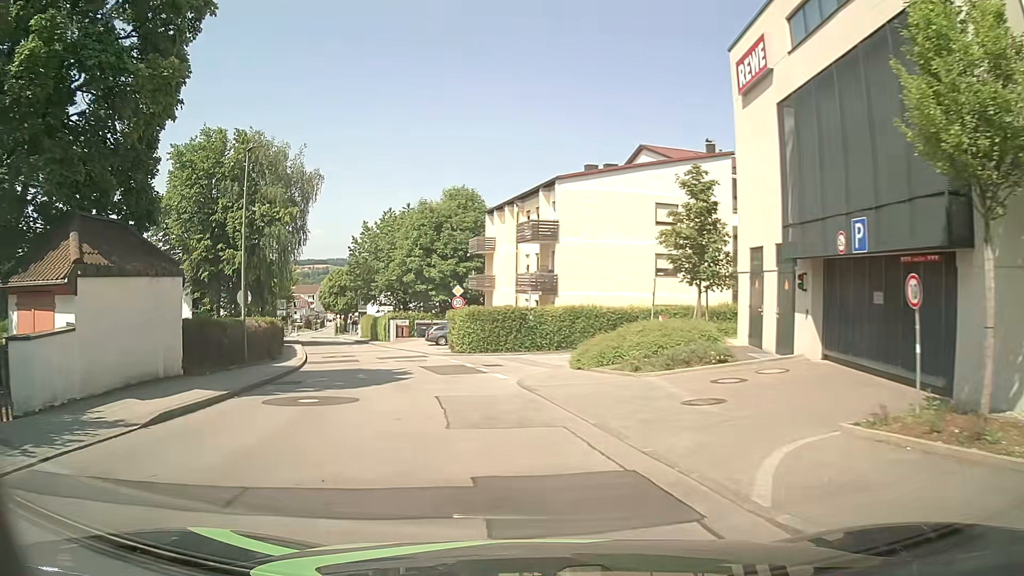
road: unclassified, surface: asphalt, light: Day
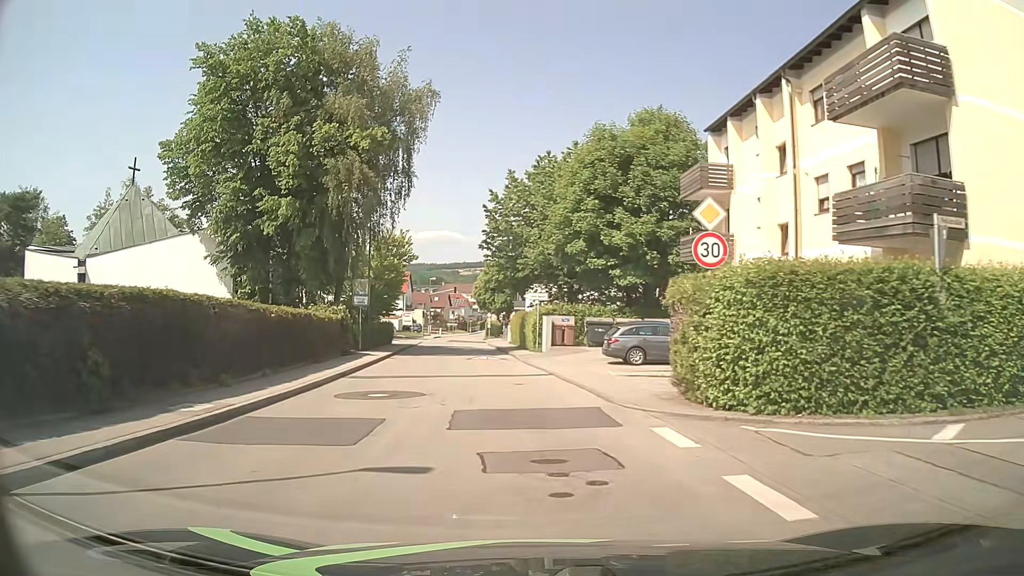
(-3.3, +22.8) m; -14°
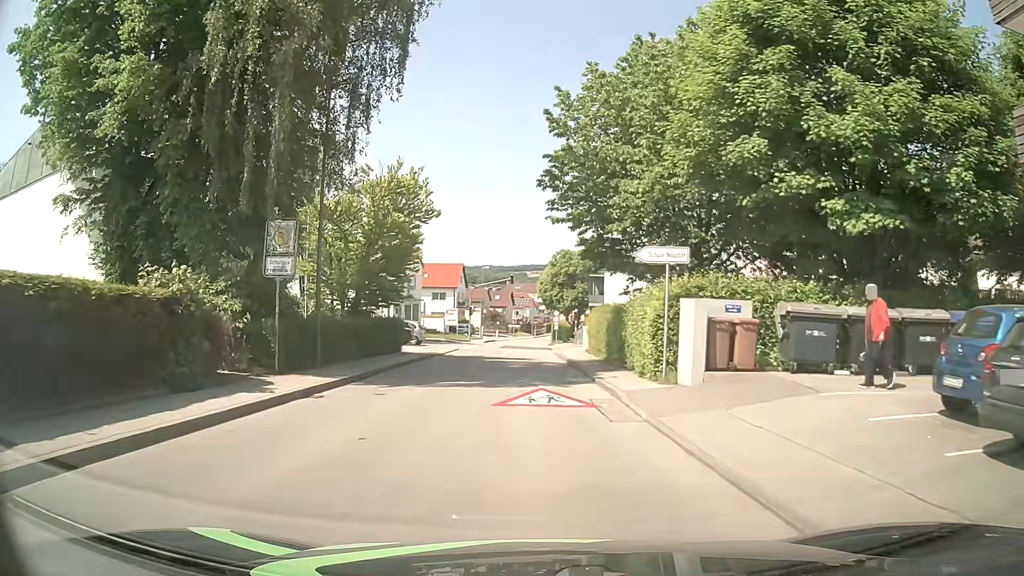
(-1.3, +19.0) m; -7°
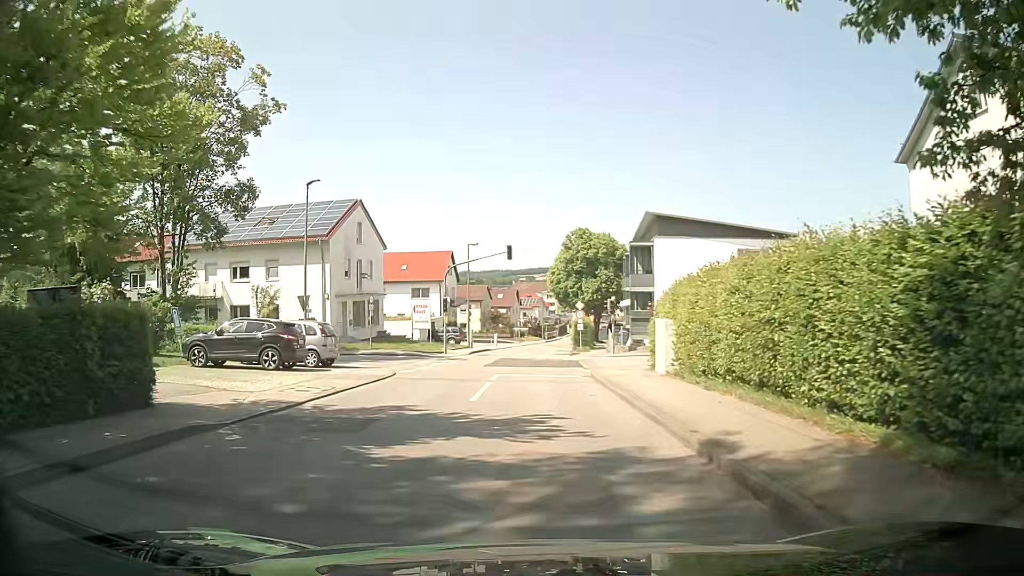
(-0.2, +23.0) m; -1°
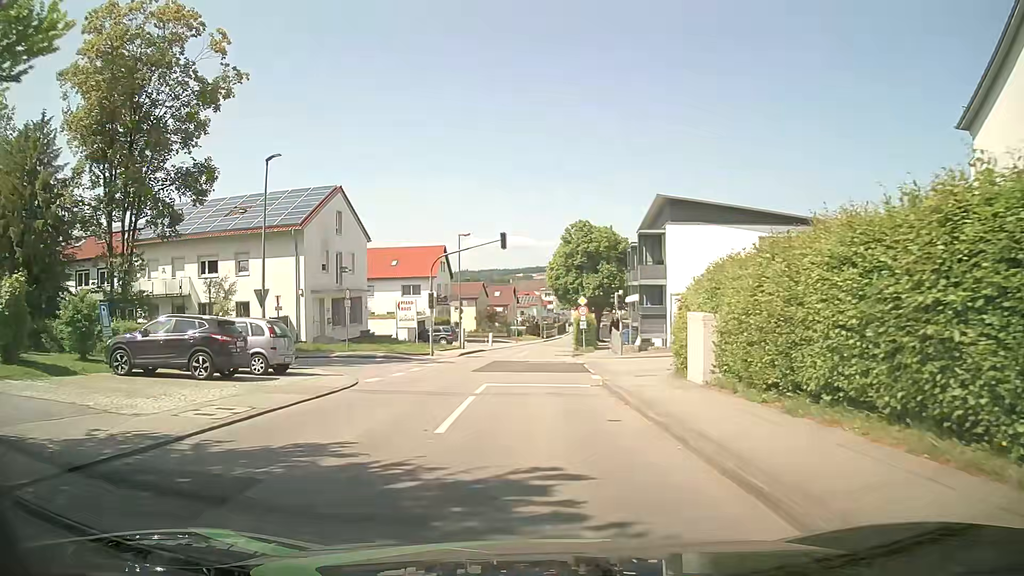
(0.0, +4.5) m; +1°
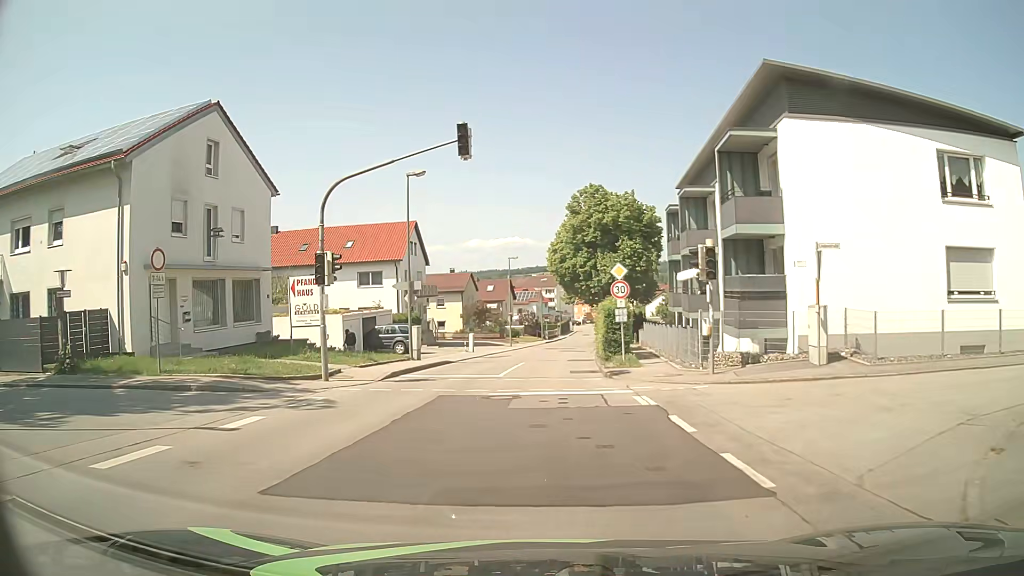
(+0.1, +18.0) m; 0°
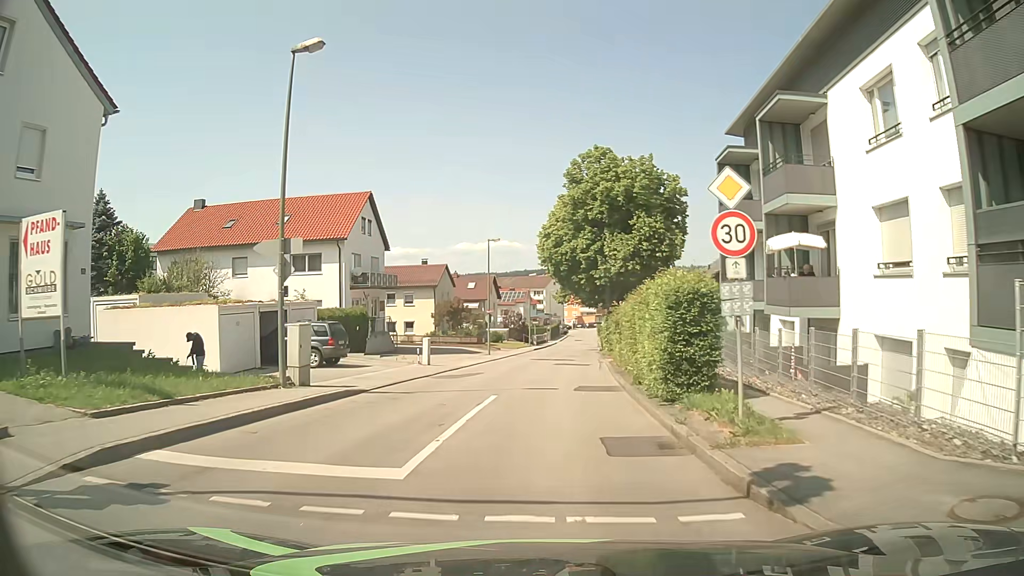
(+0.1, +13.5) m; +1°
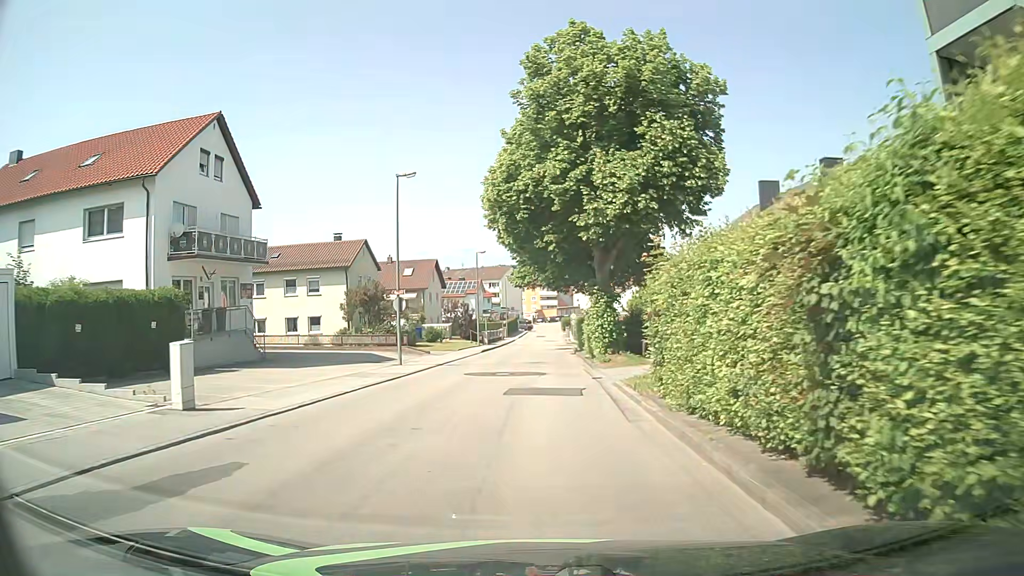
(+0.6, +18.2) m; +5°
(0, +10) (0, +20) (0, +30) (0, +40) (0, +50) (0, +60) (0, +70) (0, +80) (+1, +90) (+1, +100) m
